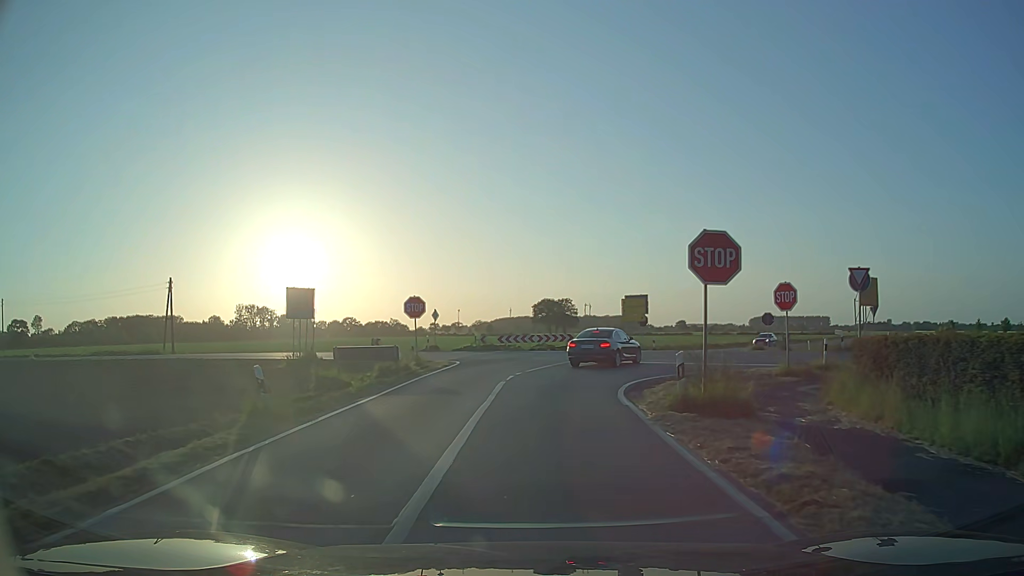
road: secondary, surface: asphalt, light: Day
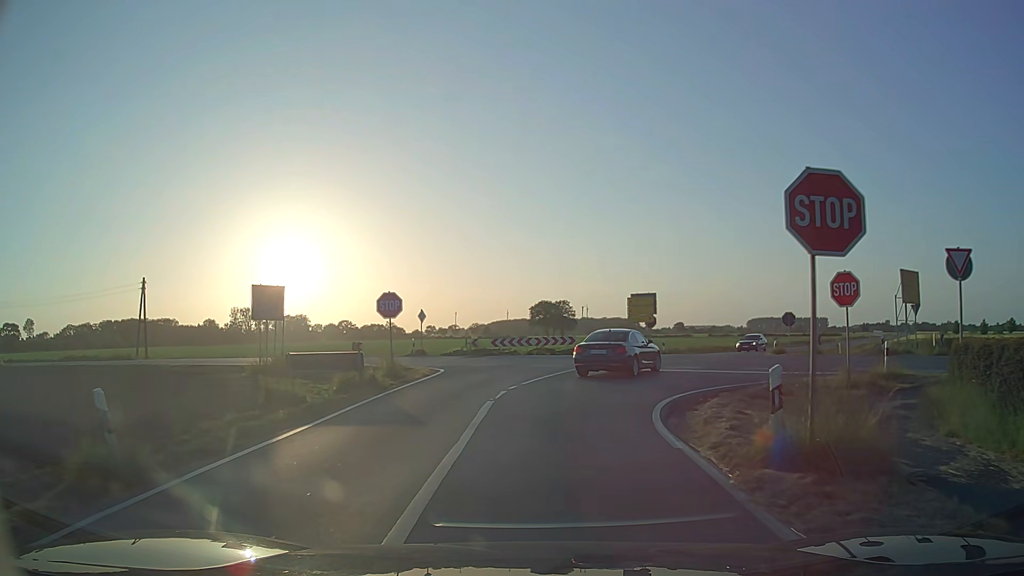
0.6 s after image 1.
(0.0, +4.5) m; +1°
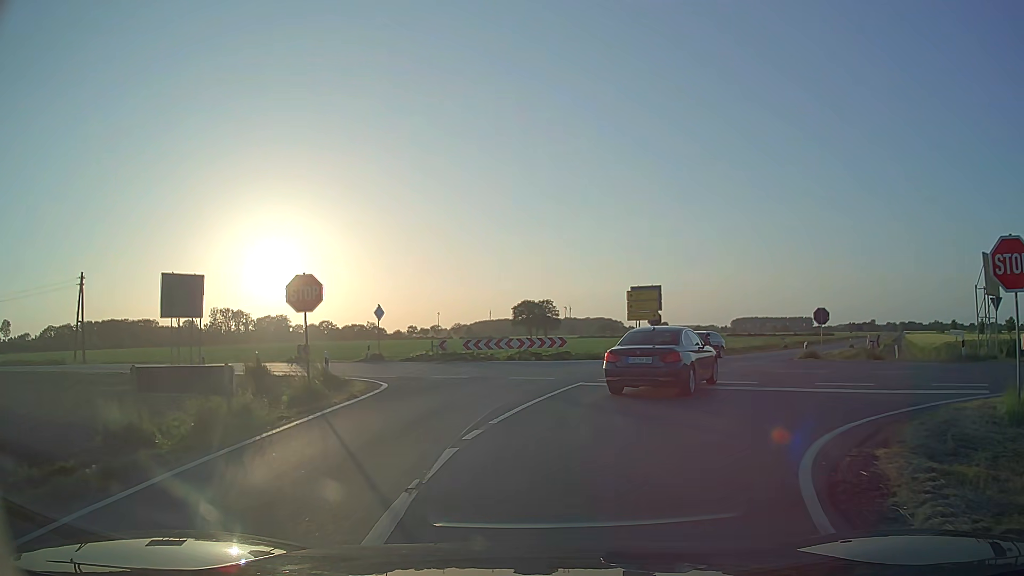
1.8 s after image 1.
(0.0, +7.4) m; +1°
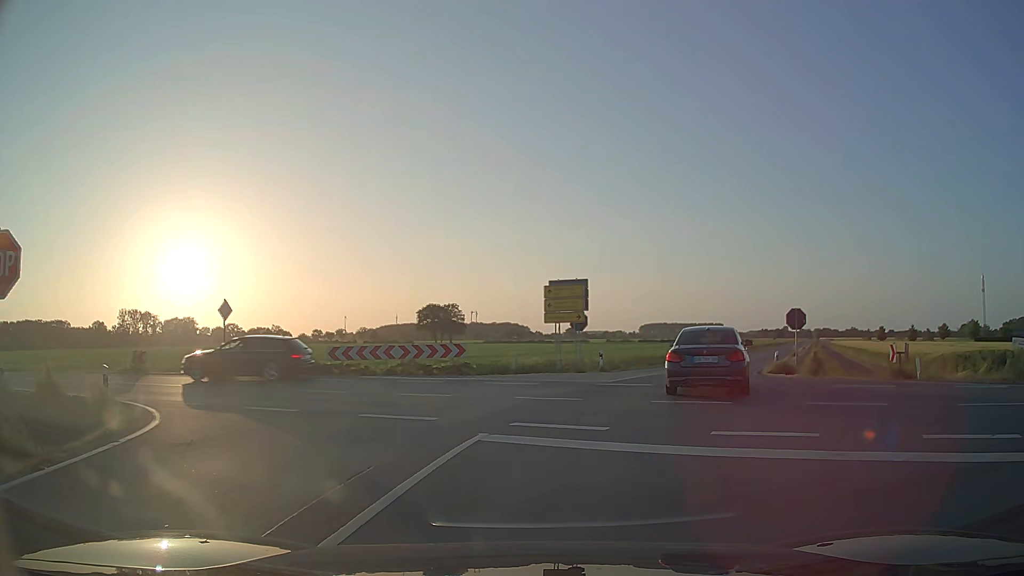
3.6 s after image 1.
(+0.5, +8.2) m; +8°
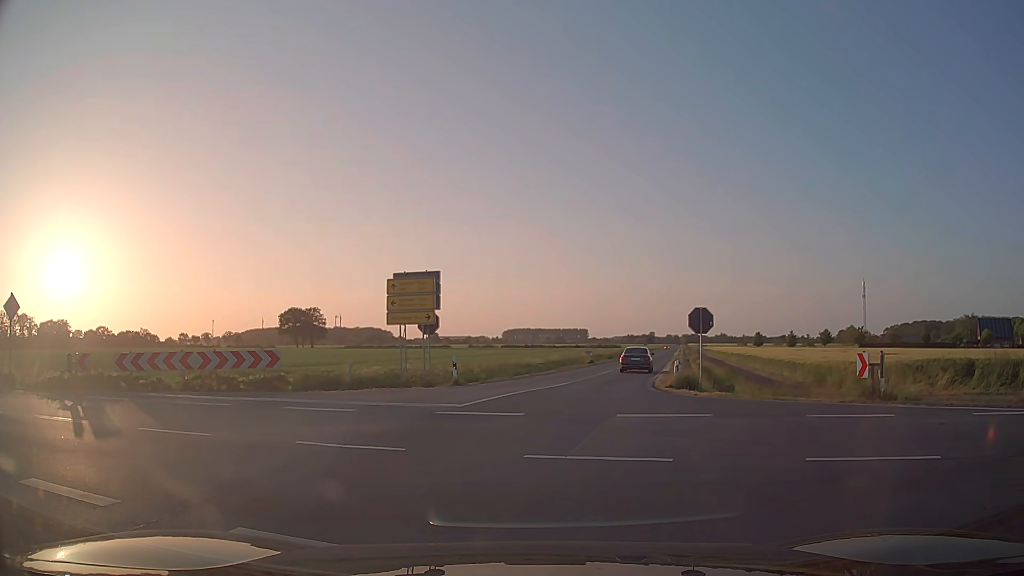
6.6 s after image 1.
(+0.5, +5.5) m; +10°
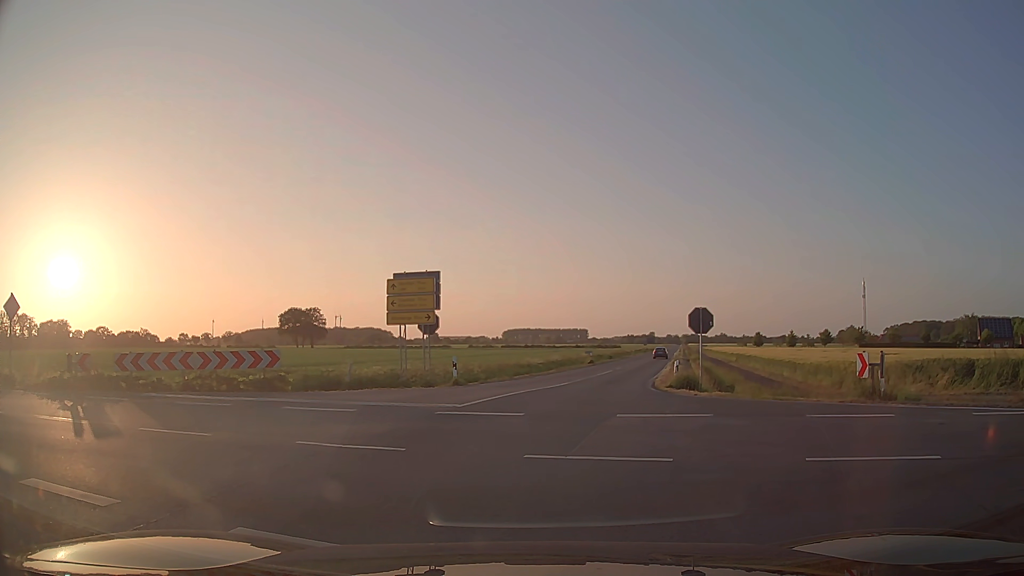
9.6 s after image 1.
(0.0, +0.1) m; 0°
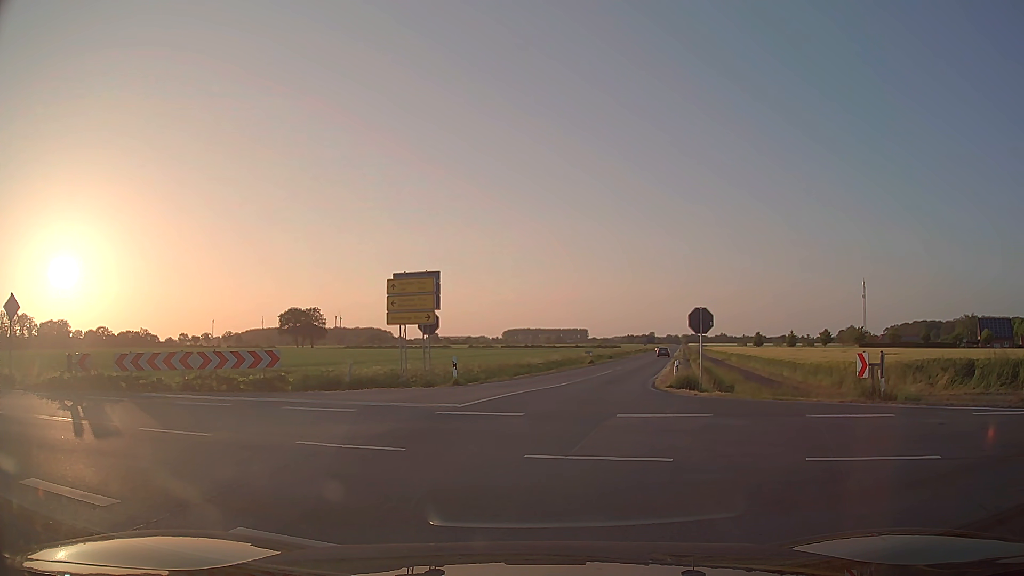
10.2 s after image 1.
(0.0, 0.0) m; 0°
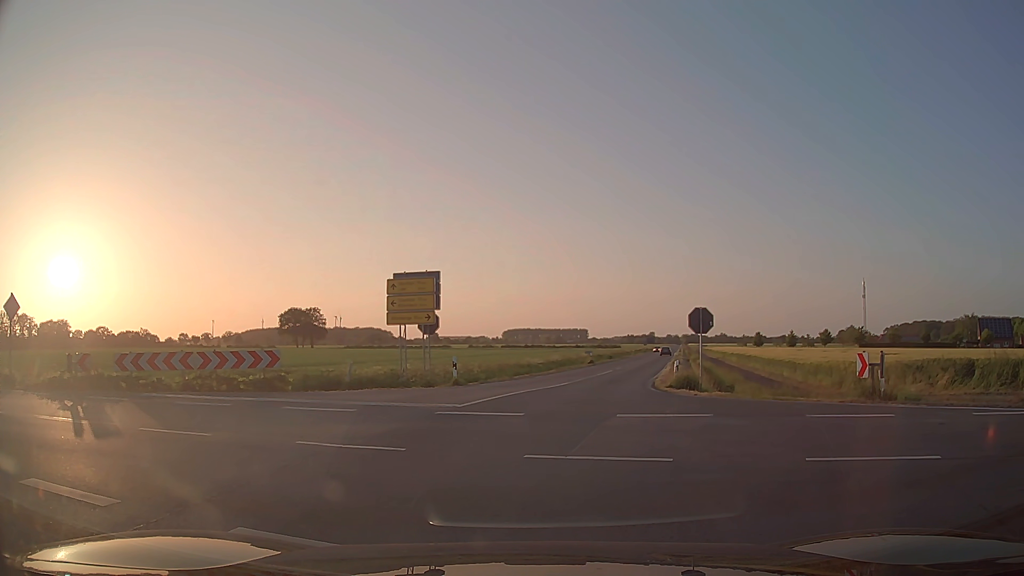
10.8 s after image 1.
(0.0, 0.0) m; 0°
(+1, +10) (+2, +20) (+4, +30) (+7, +39) (+9, +49) (+12, +59) (+14, +68) (+17, +78) (+19, +88) (+22, +97) m
